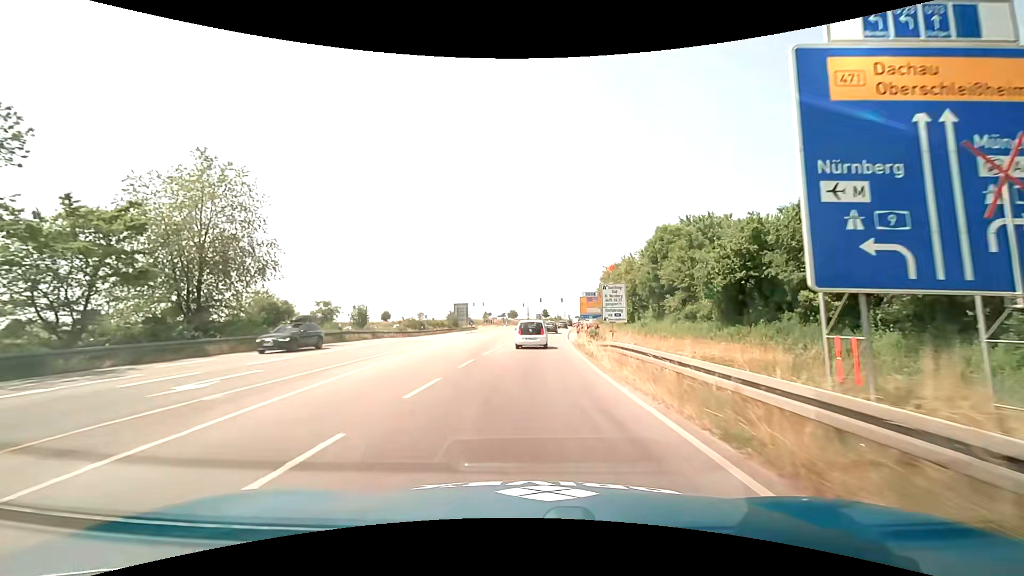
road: primary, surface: asphalt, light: Day
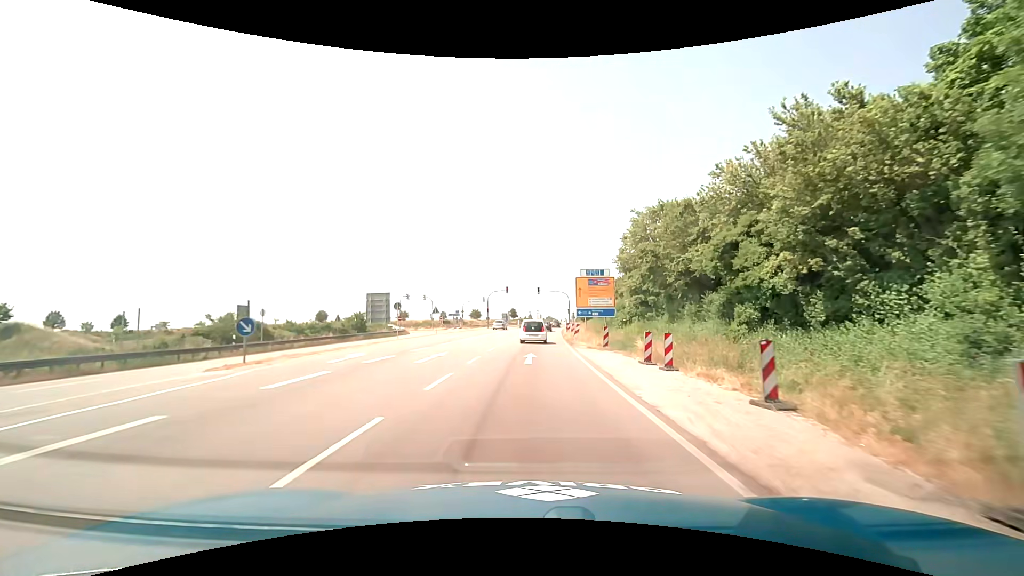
(+1.0, +41.1) m; +3°
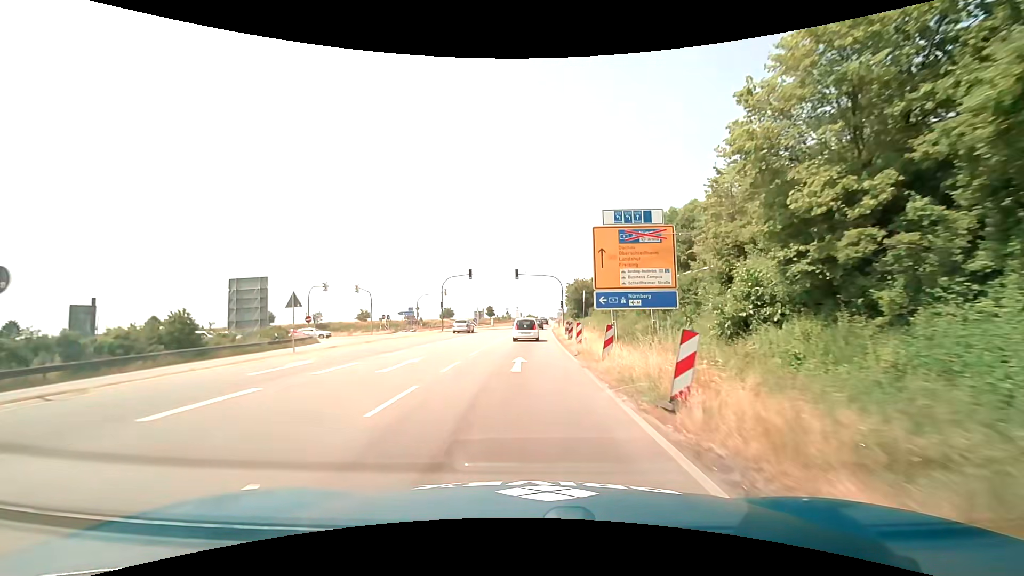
(+0.7, +26.8) m; +3°
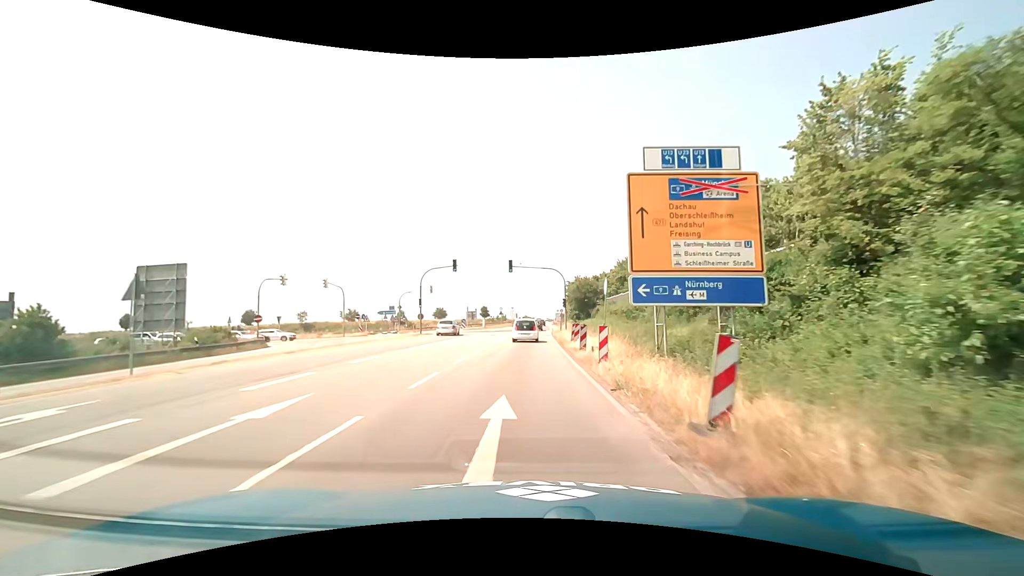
(0.0, +9.2) m; +1°
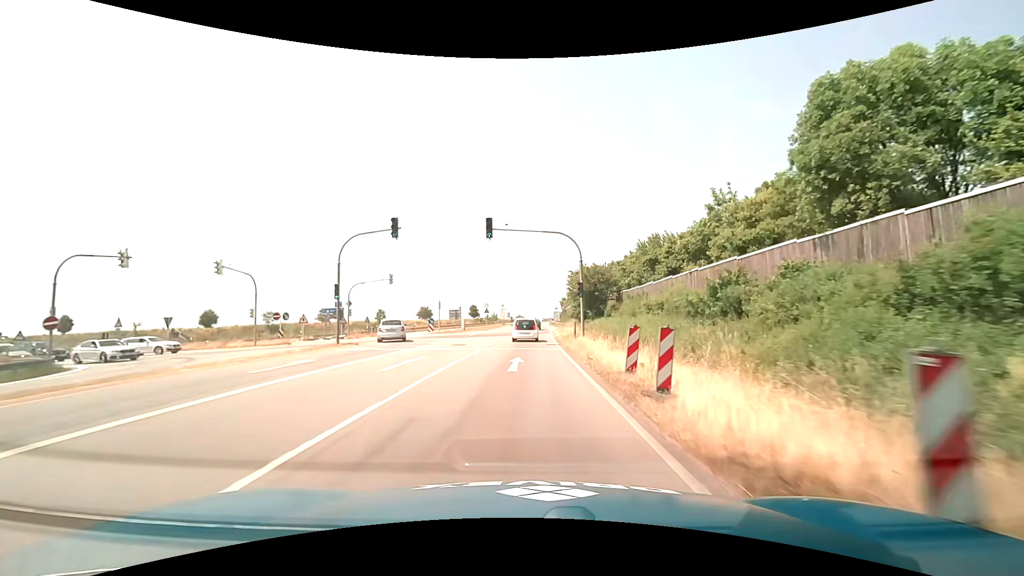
(+0.1, +18.8) m; +1°
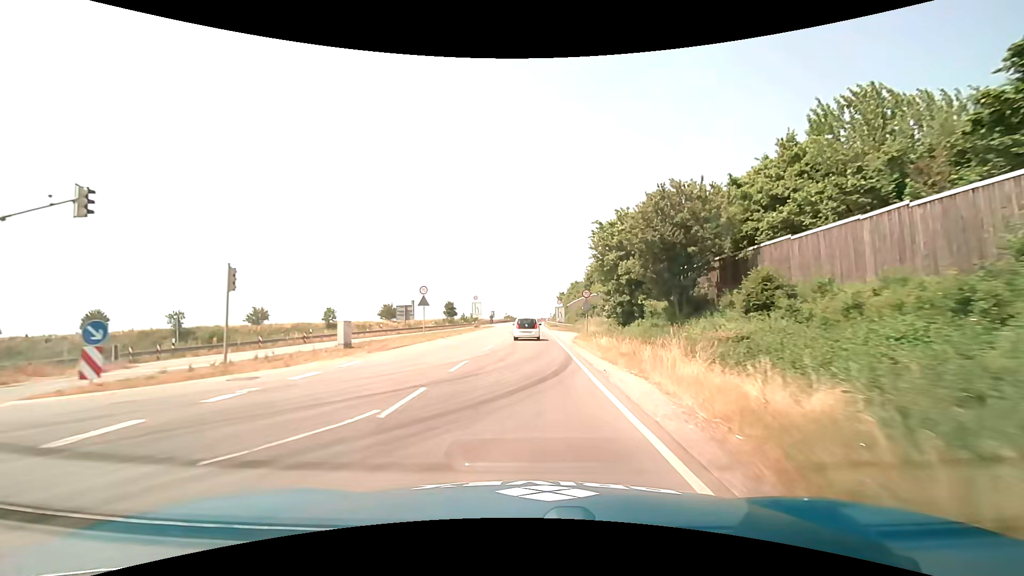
(+0.2, +37.6) m; +1°
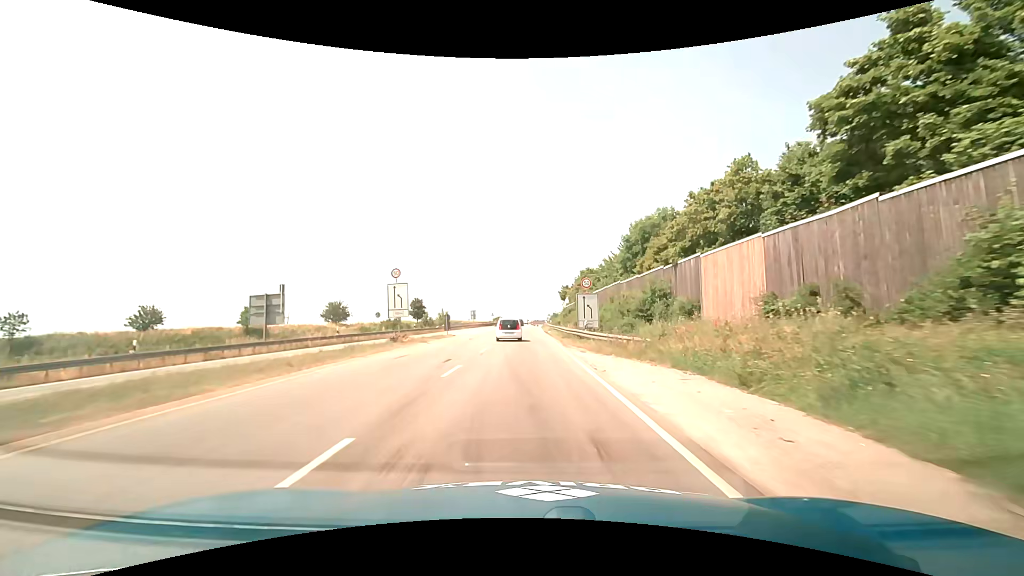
(+0.2, +37.3) m; +1°
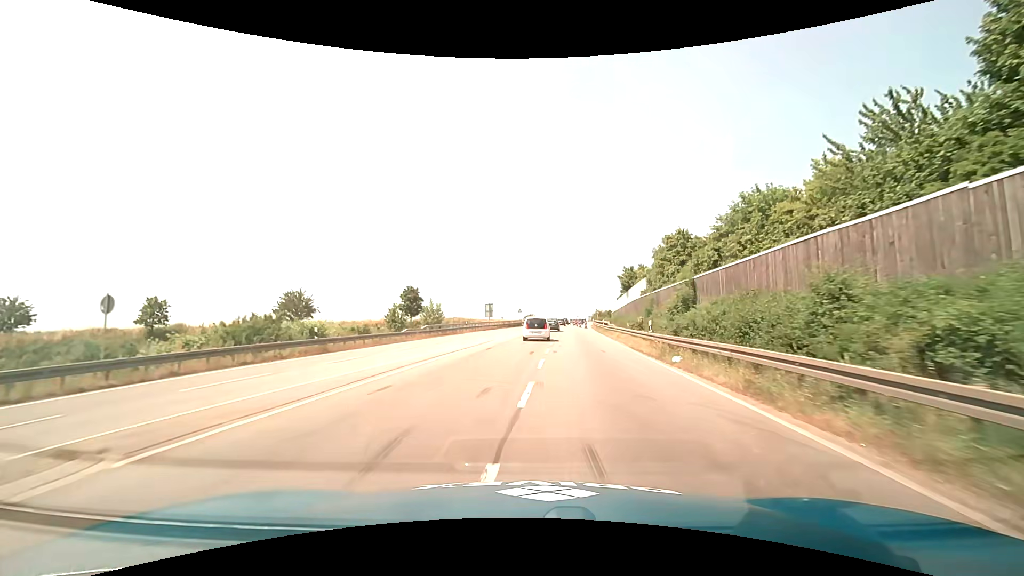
(-1.2, +37.1) m; -4°
(0, +10) (0, +20) (0, +30) (+1, +40) (+1, +50) (+2, +60) (+3, +70) (+4, +80) (+5, +90) (+6, +100) m
